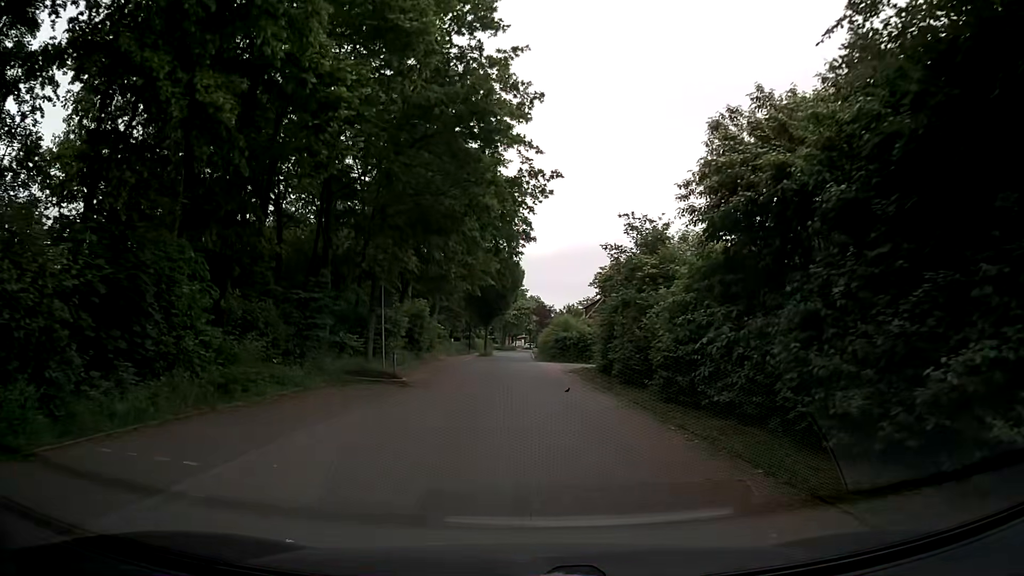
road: residential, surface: paving_stones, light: Day
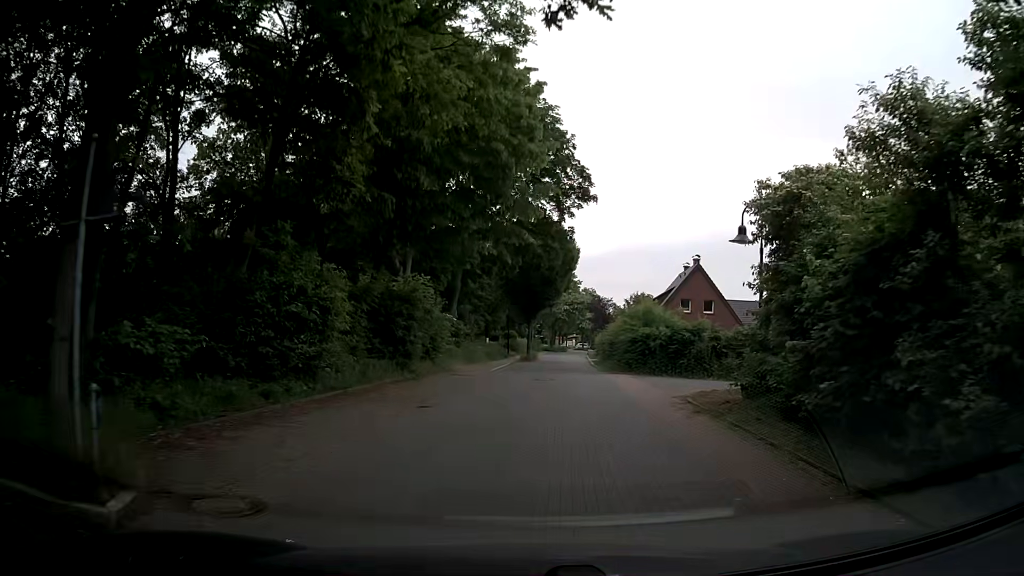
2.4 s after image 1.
(-0.3, +15.9) m; -4°
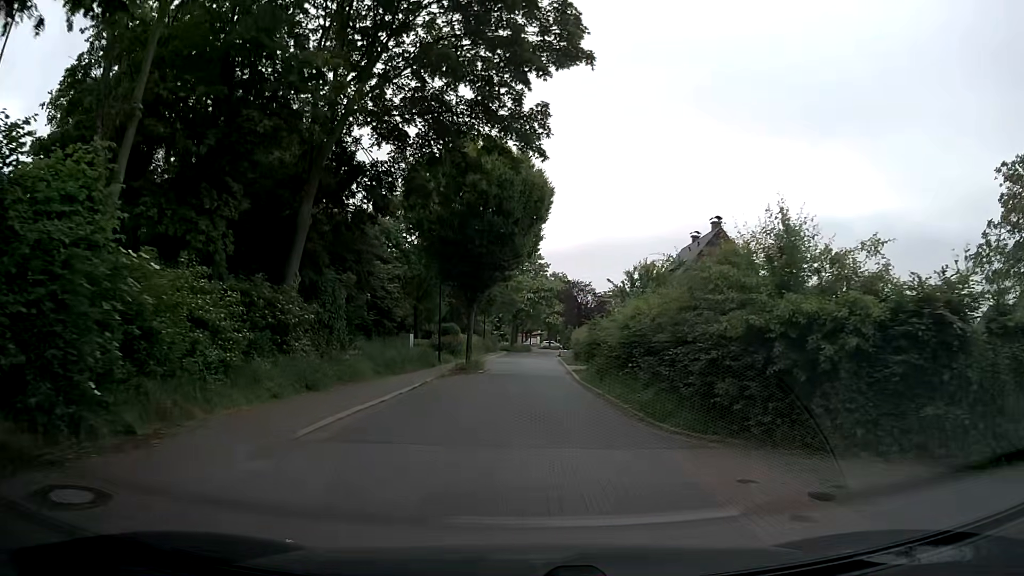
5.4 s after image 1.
(+0.8, +20.0) m; +4°
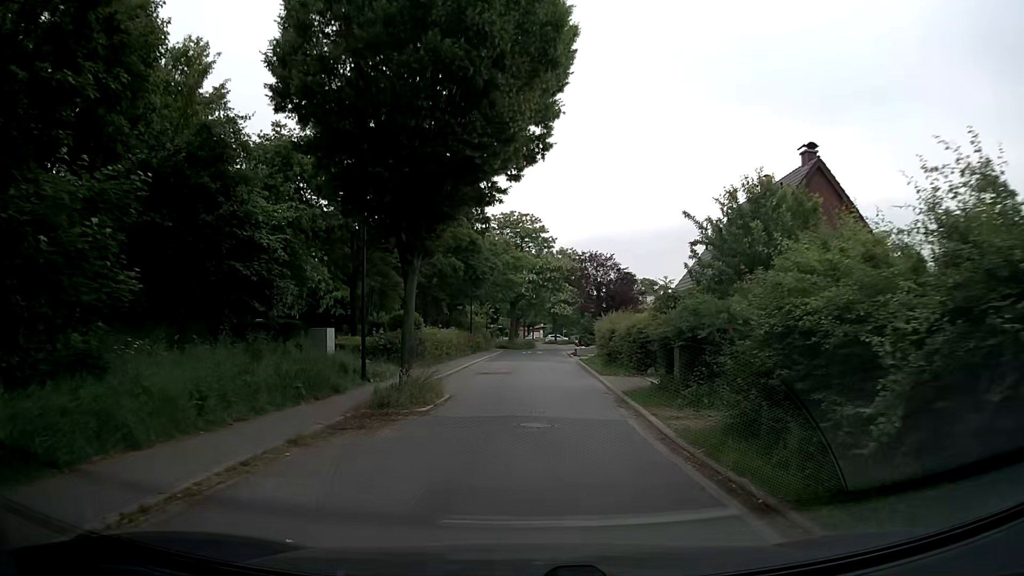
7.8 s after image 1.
(-0.4, +16.5) m; -1°
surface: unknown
(0, +10) (0, +20) (0, +30) (0, +40) (+1, +50) (+2, +60) (+3, +70) (+4, +80) (+3, +90) (+1, +100) m
